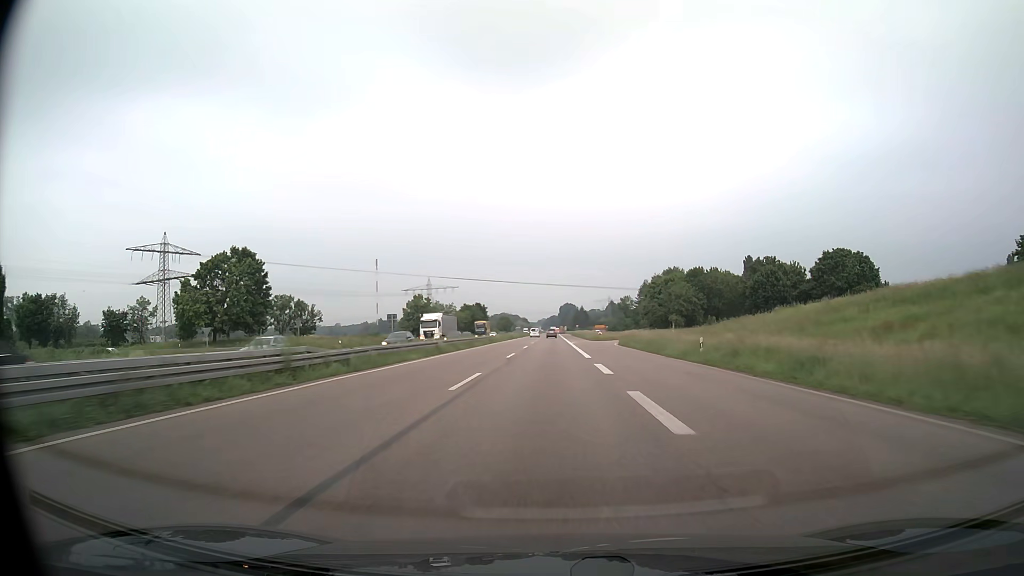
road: trunk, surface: asphalt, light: Day
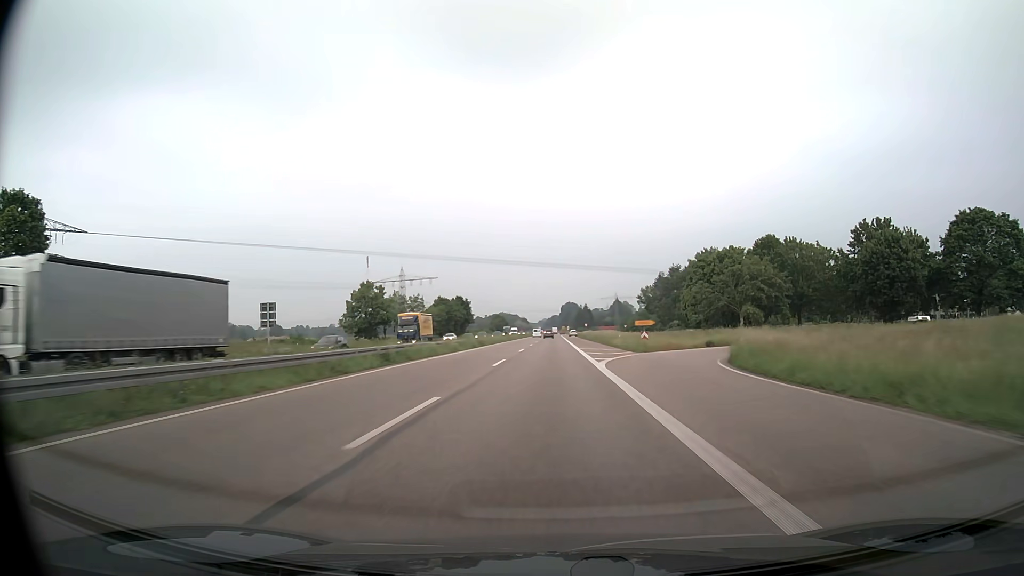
(+0.1, +44.4) m; 0°
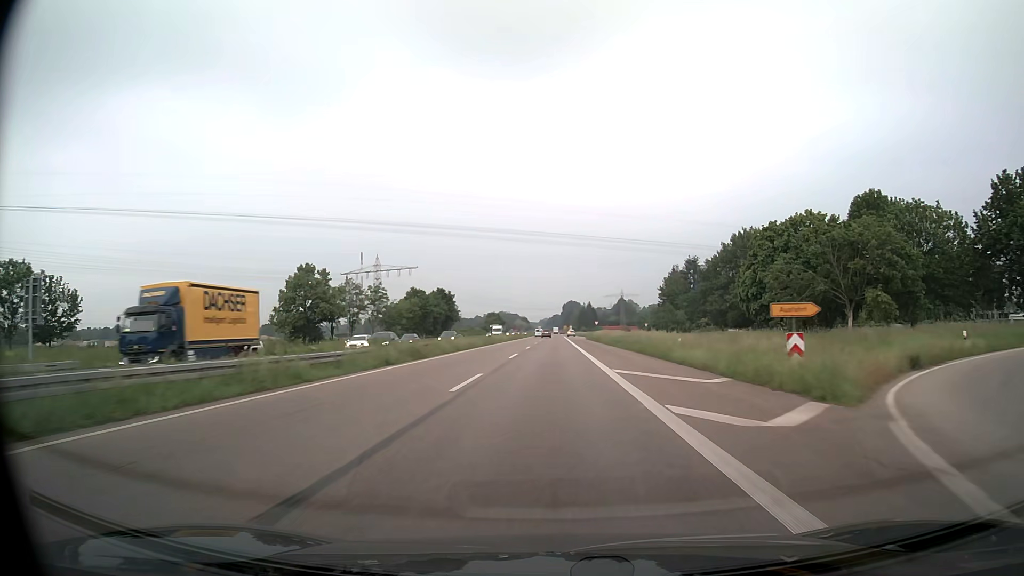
(0.0, +29.4) m; 0°
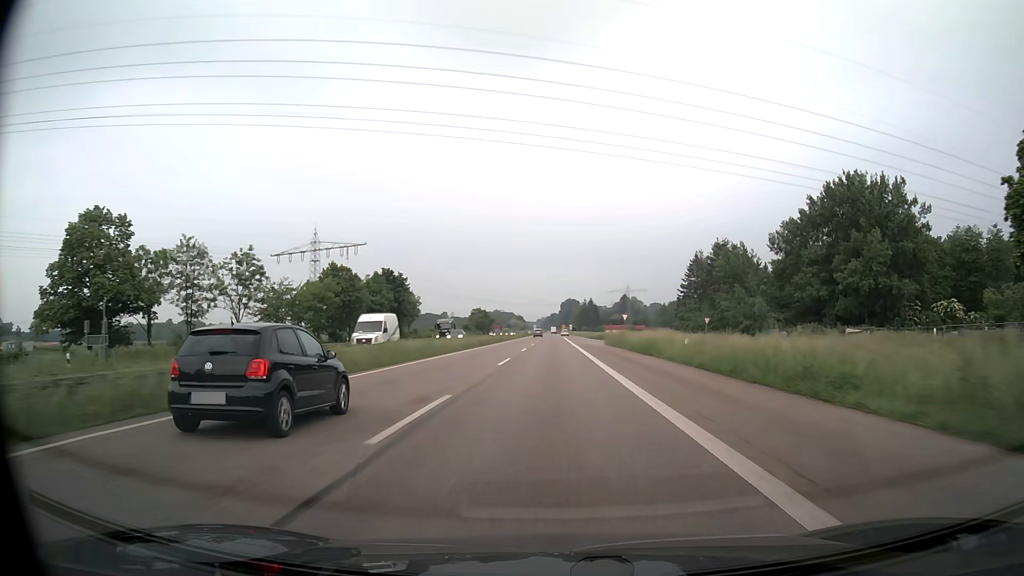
(0.0, +43.9) m; 0°
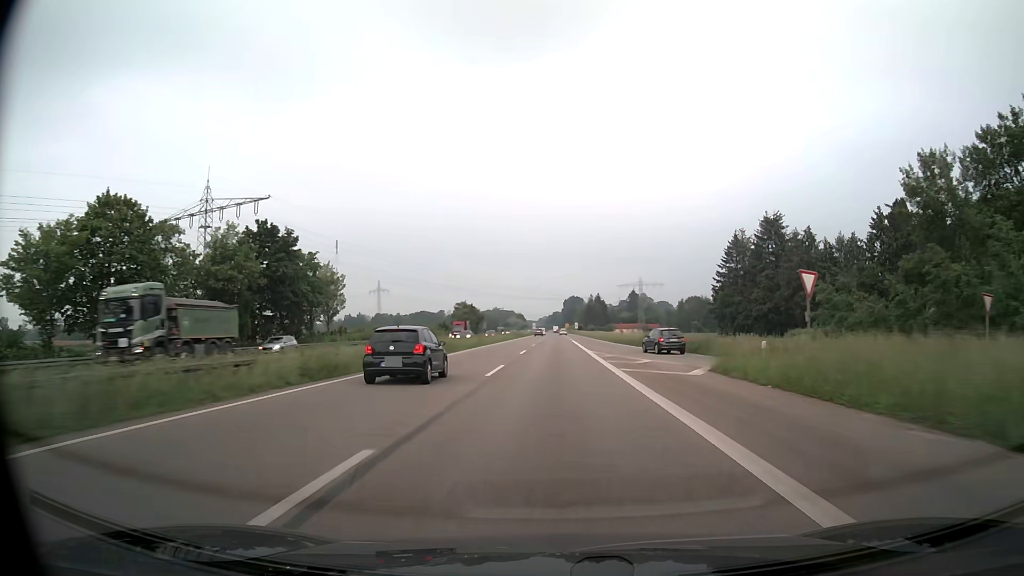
(0.0, +43.3) m; 0°
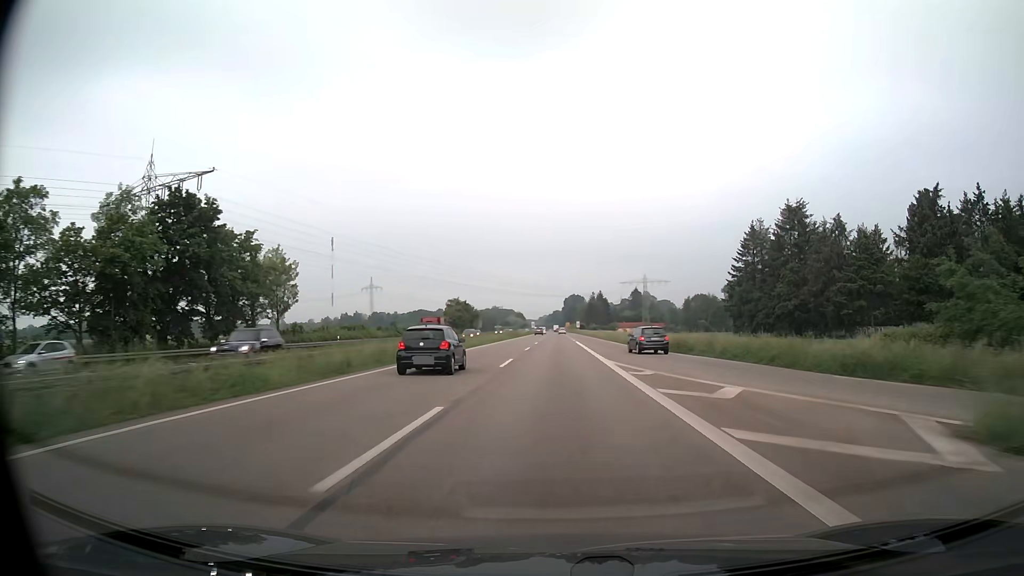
(0.0, +14.2) m; 0°
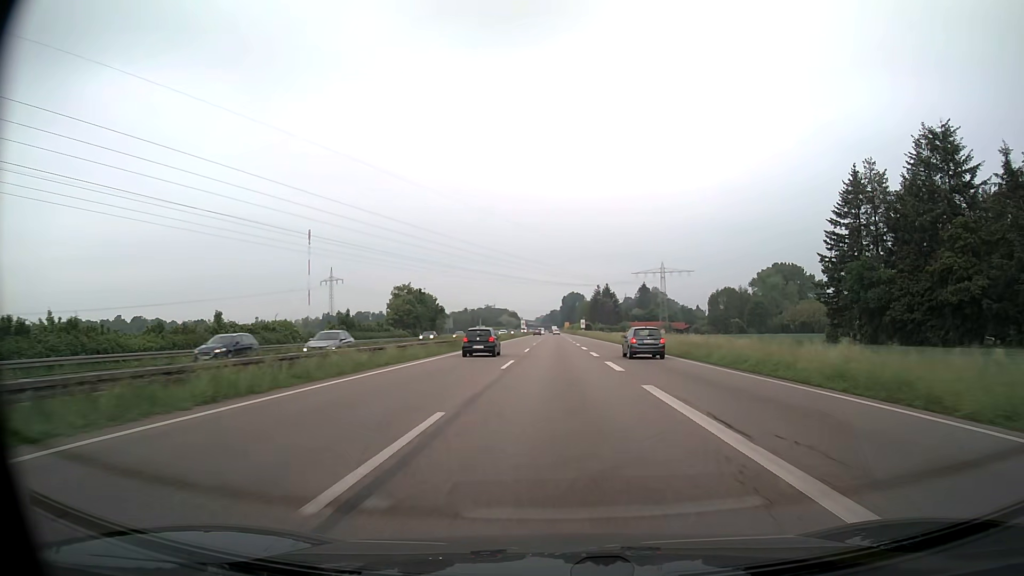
(+0.1, +55.9) m; 0°
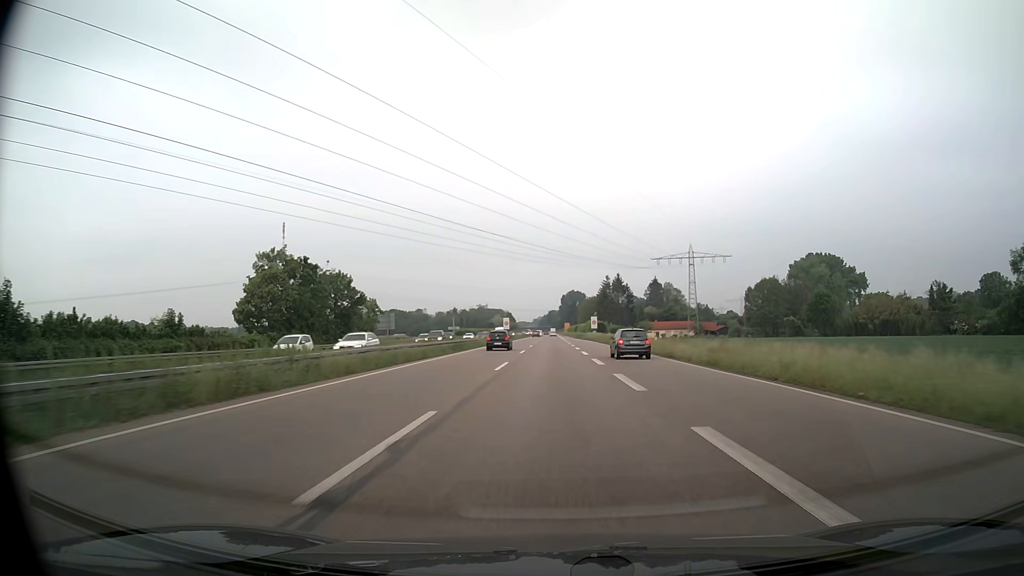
(+0.2, +55.0) m; 0°
(0, +10) (0, +20) (0, +30) (0, +40) (0, +50) (0, +60) (0, +70) (0, +80) (0, +90) (0, +100) m
